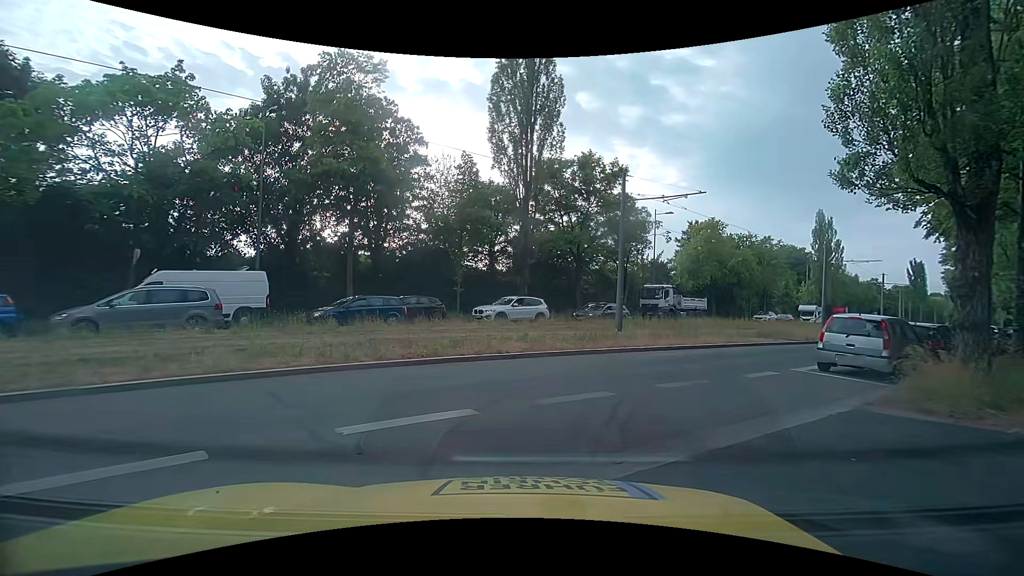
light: Day
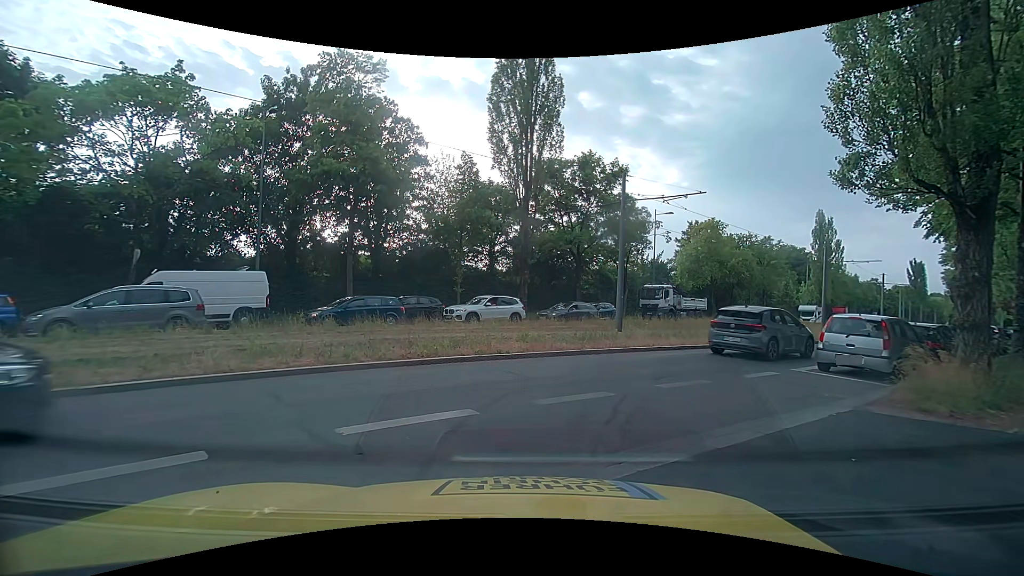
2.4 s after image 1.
(0.0, +0.1) m; 0°
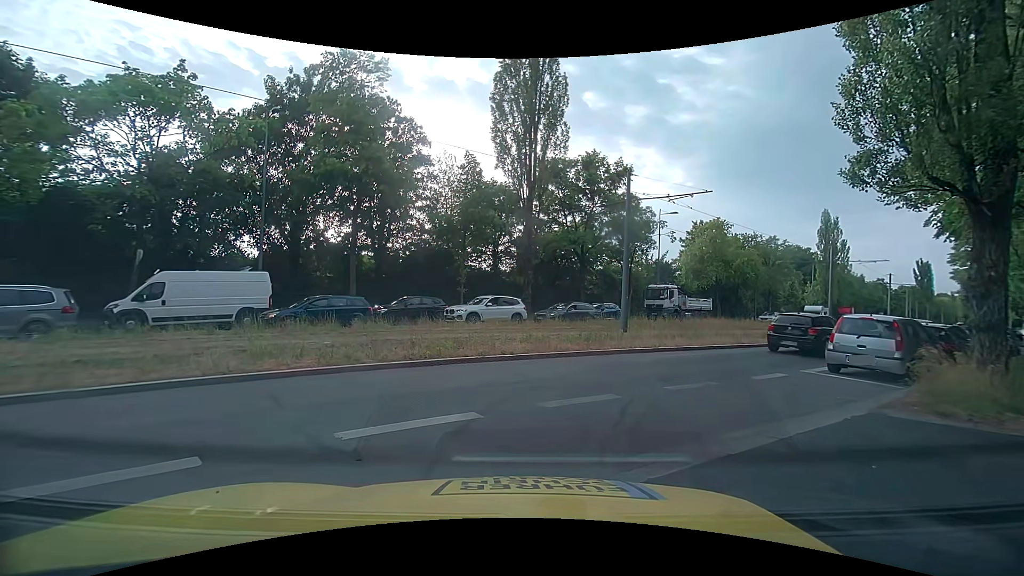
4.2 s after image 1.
(0.0, +0.1) m; 0°
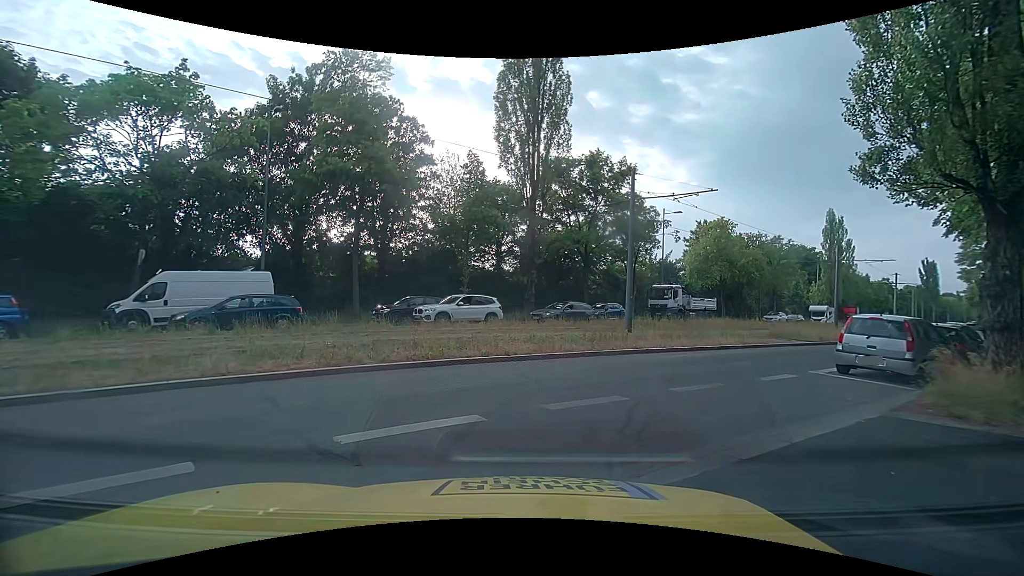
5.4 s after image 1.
(0.0, +0.2) m; 0°
